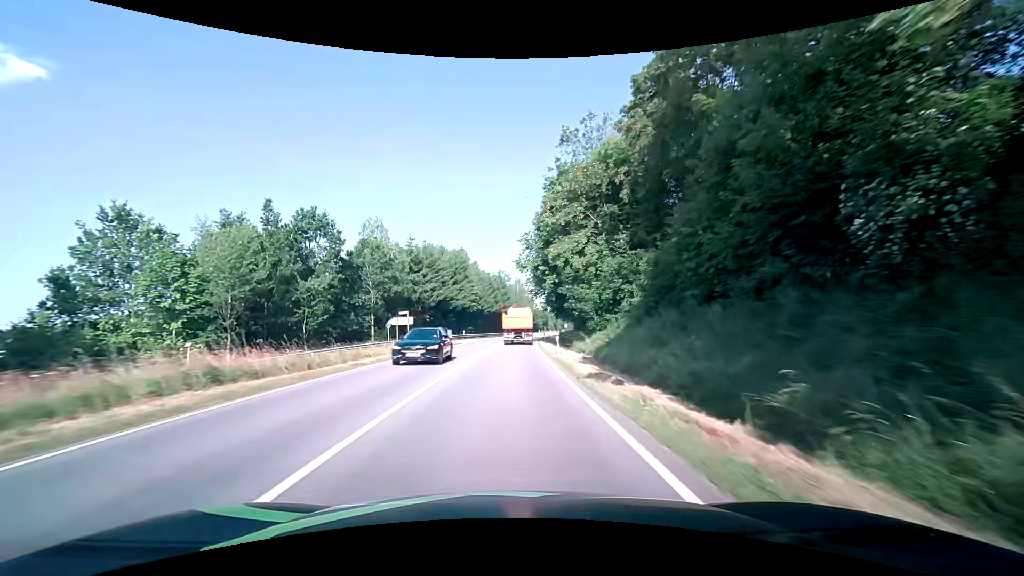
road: secondary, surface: asphalt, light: Day
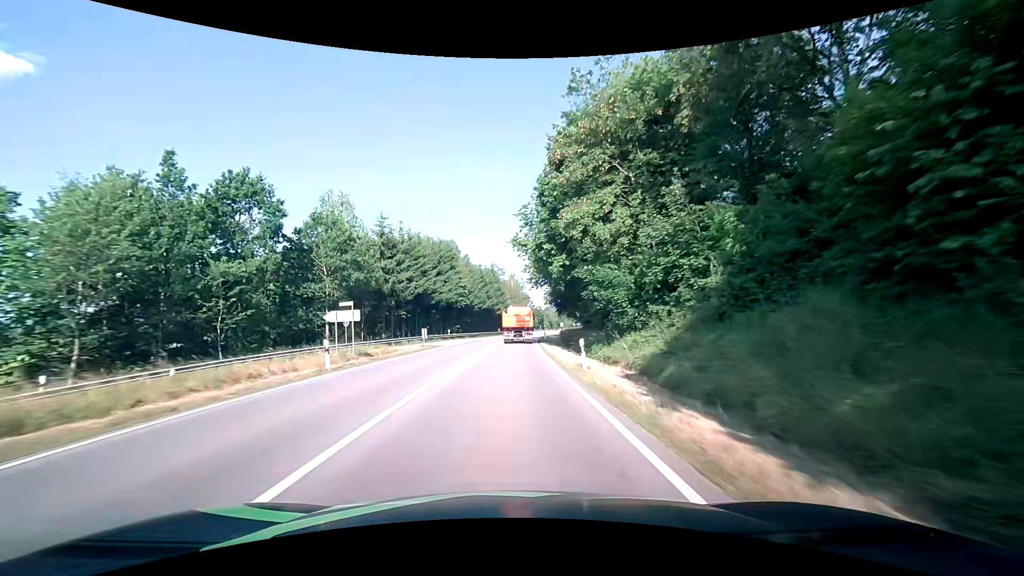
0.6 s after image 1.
(+0.1, +11.5) m; +1°
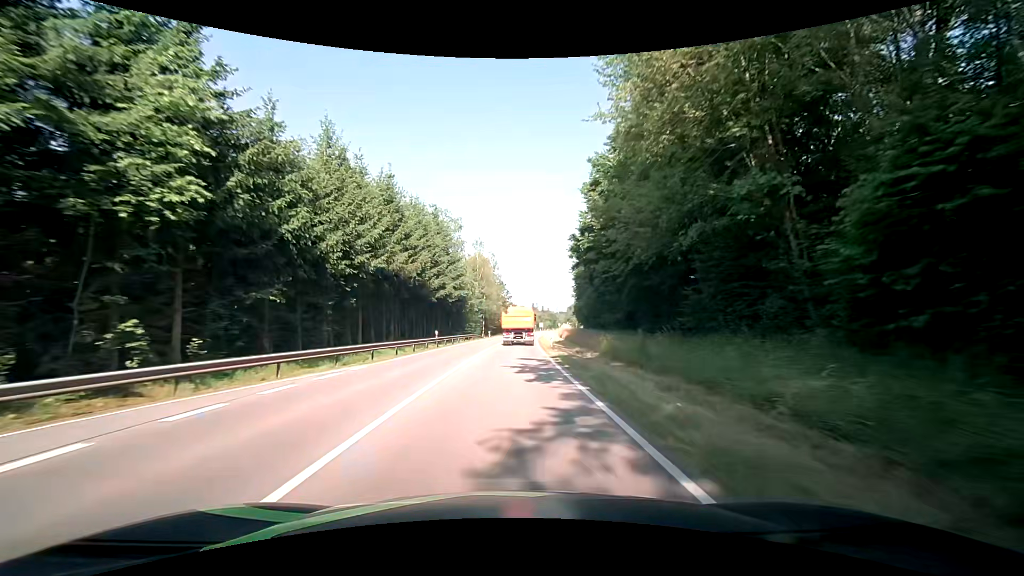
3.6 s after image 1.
(+1.6, +57.3) m; +3°
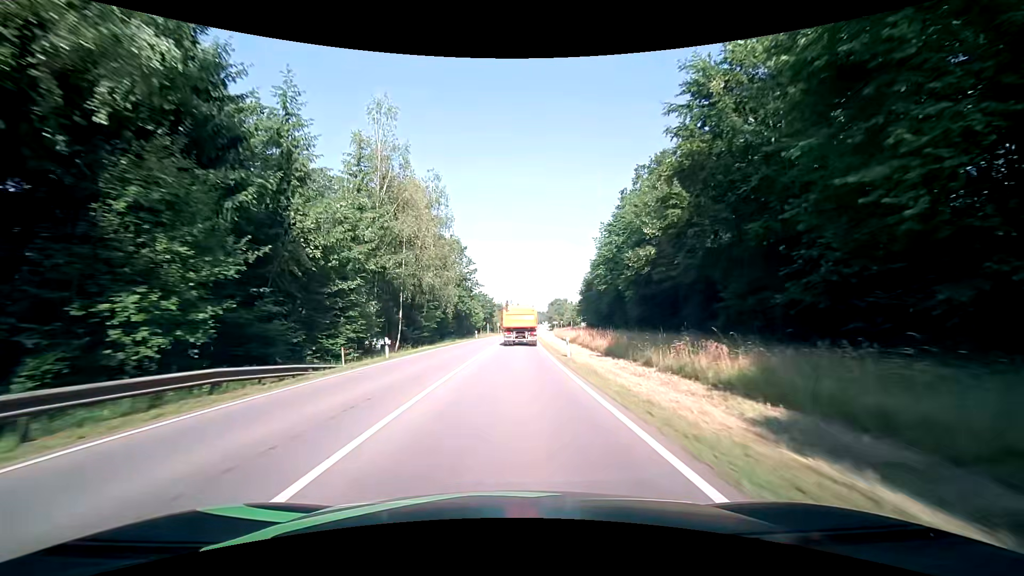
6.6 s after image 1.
(+1.7, +57.0) m; +3°
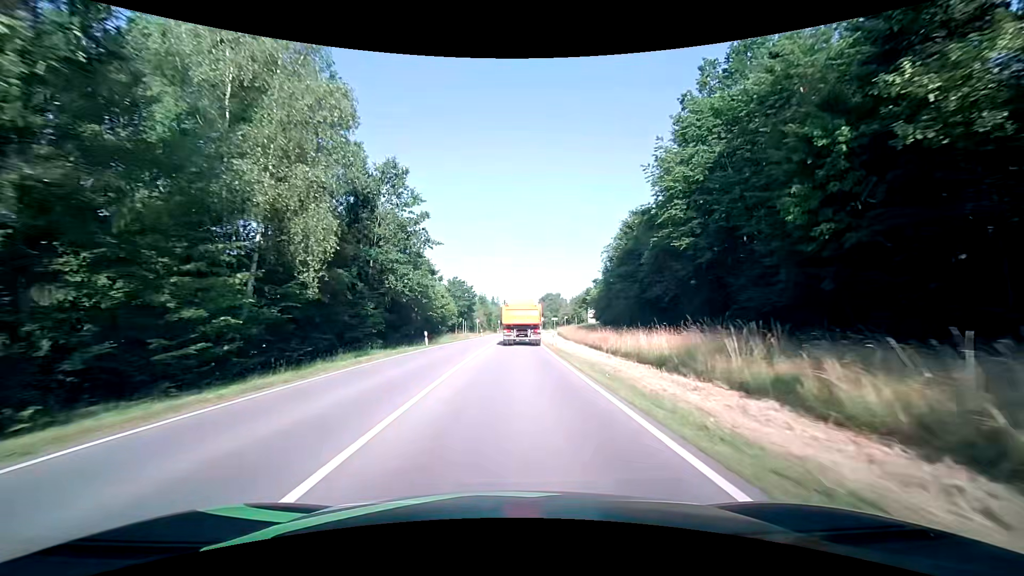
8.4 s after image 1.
(+0.6, +32.9) m; +2°
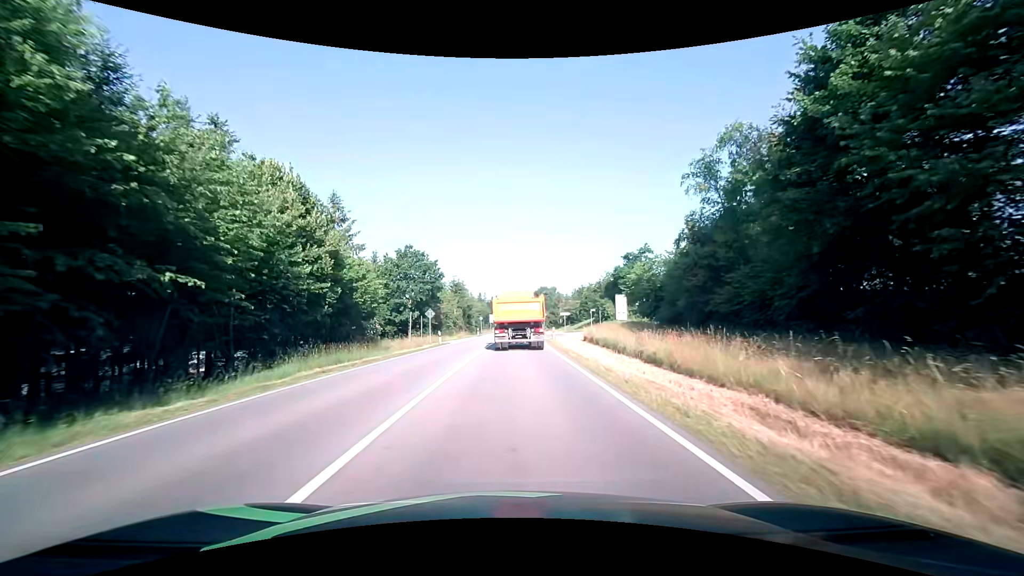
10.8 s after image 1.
(+0.3, +37.0) m; +1°
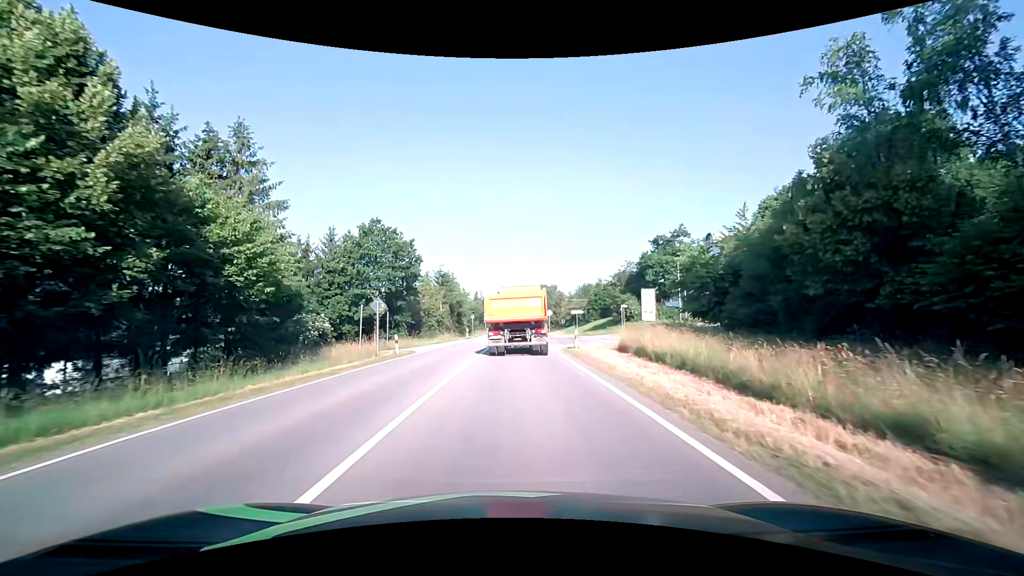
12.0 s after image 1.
(+0.1, +14.4) m; +1°
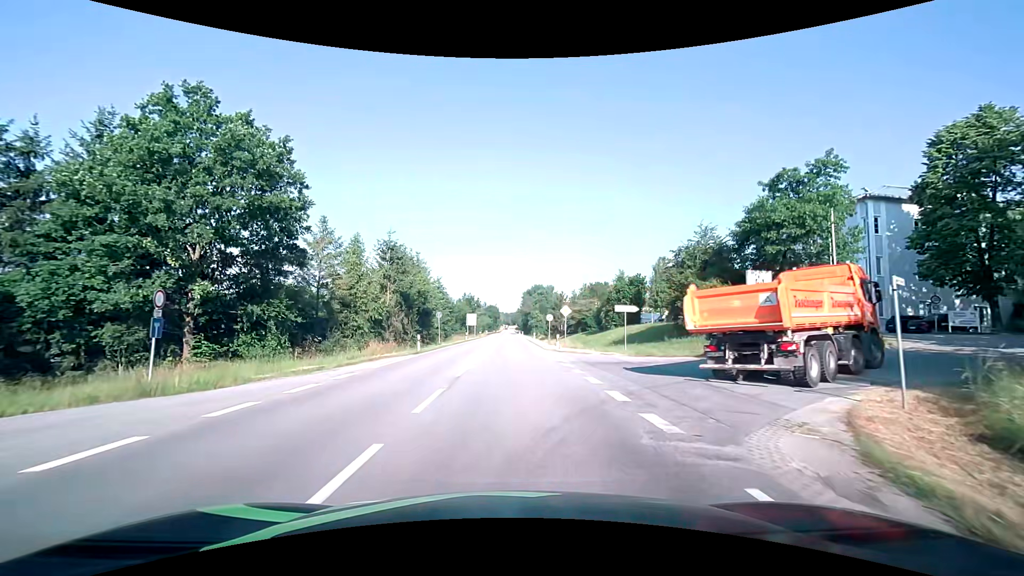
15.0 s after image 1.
(+0.3, +26.1) m; +1°
